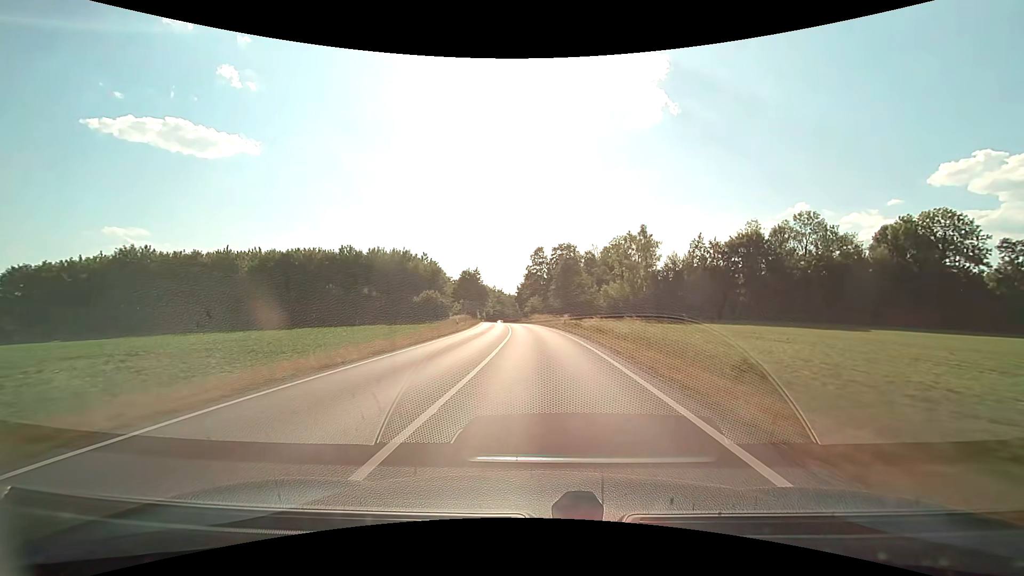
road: secondary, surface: asphalt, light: Day
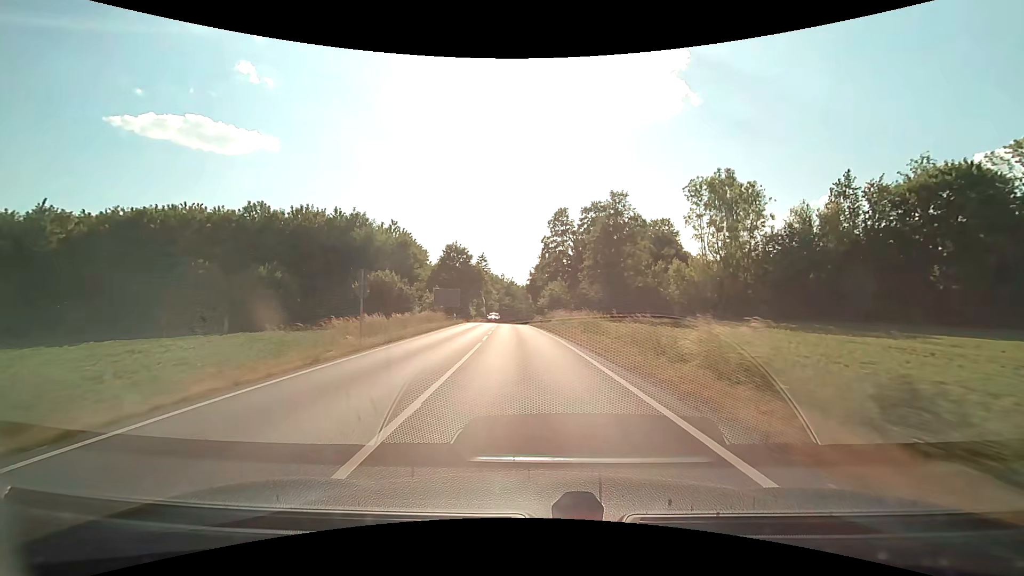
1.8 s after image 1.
(-0.5, +38.9) m; -2°
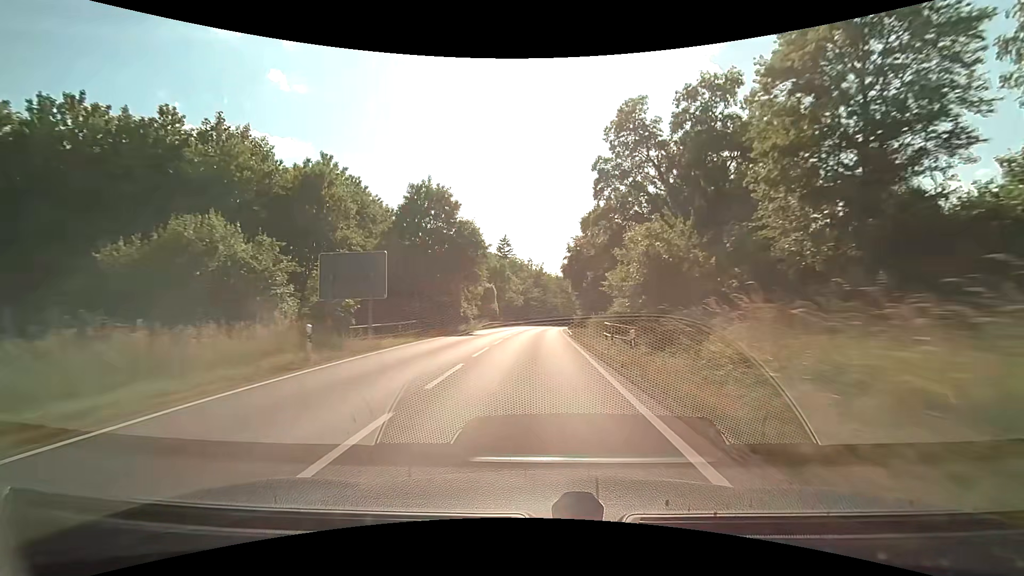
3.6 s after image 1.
(-1.2, +37.7) m; -4°
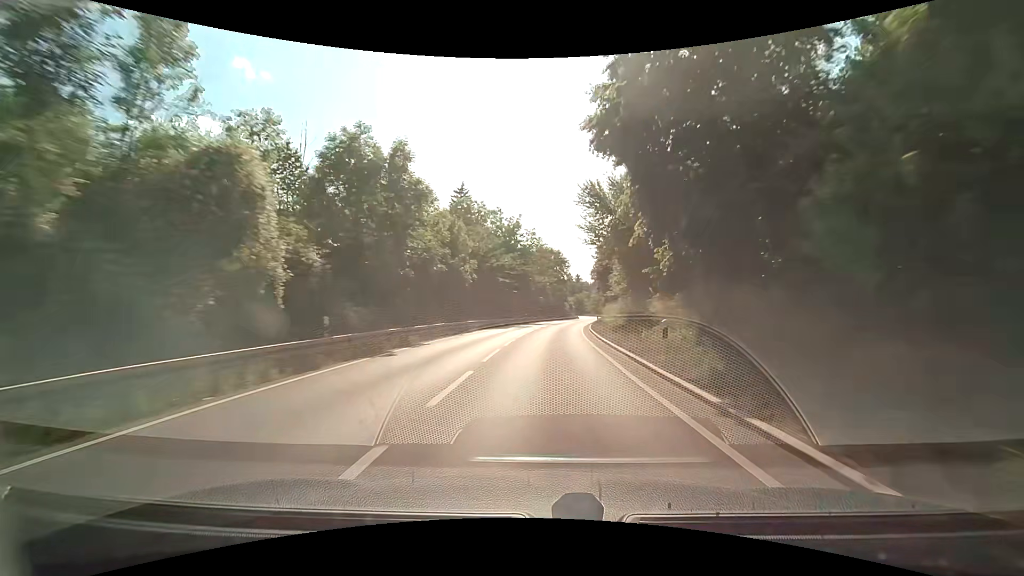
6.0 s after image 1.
(+0.1, +50.1) m; +2°
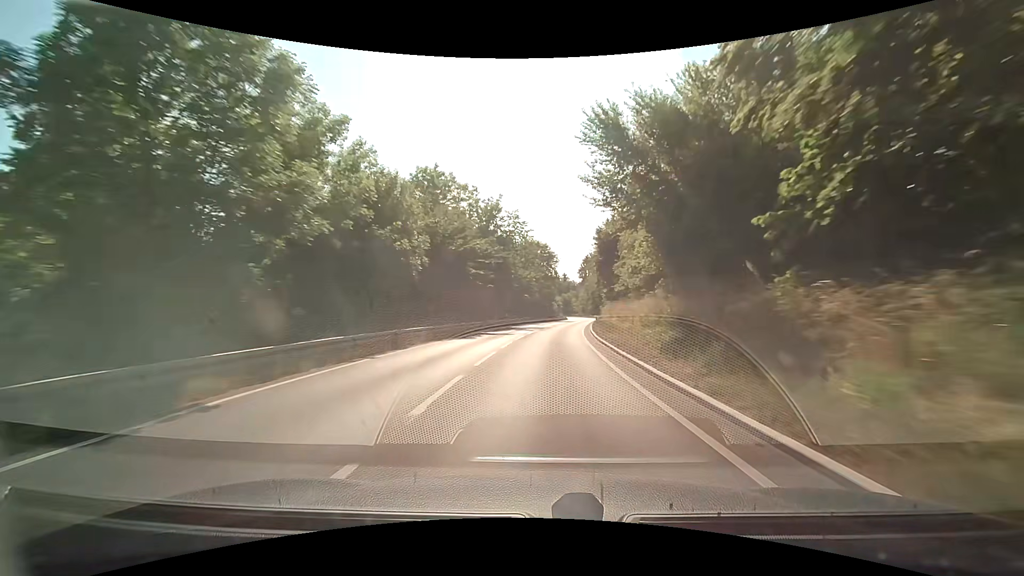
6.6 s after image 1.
(+0.1, +12.7) m; +1°
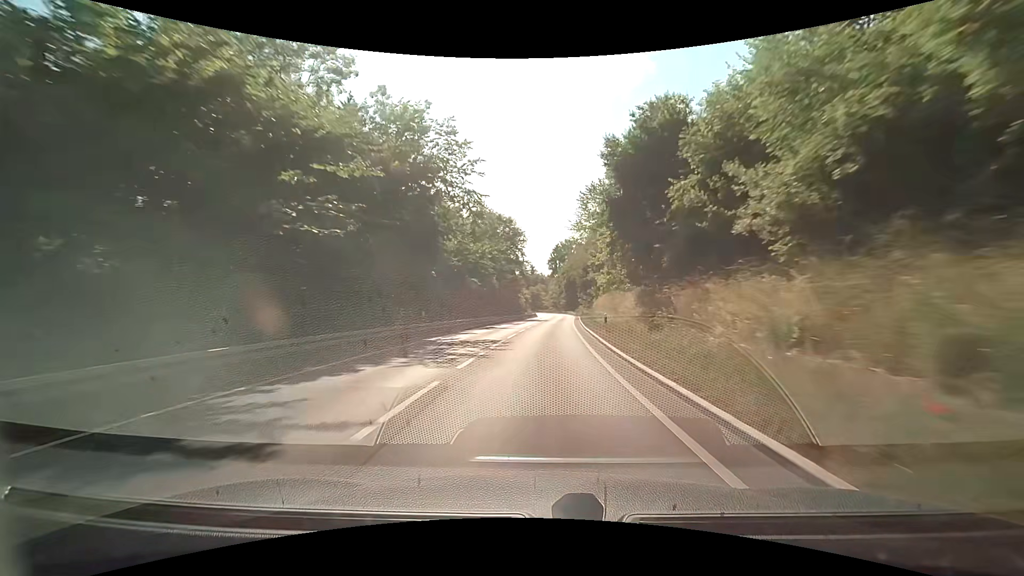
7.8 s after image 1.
(+0.7, +25.4) m; +3°
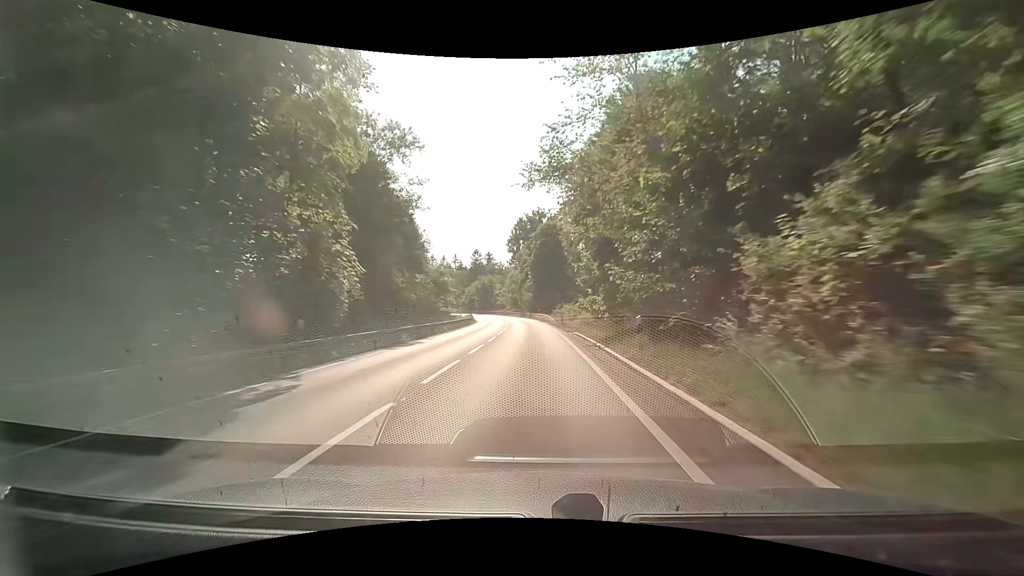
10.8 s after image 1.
(+3.3, +62.6) m; +4°
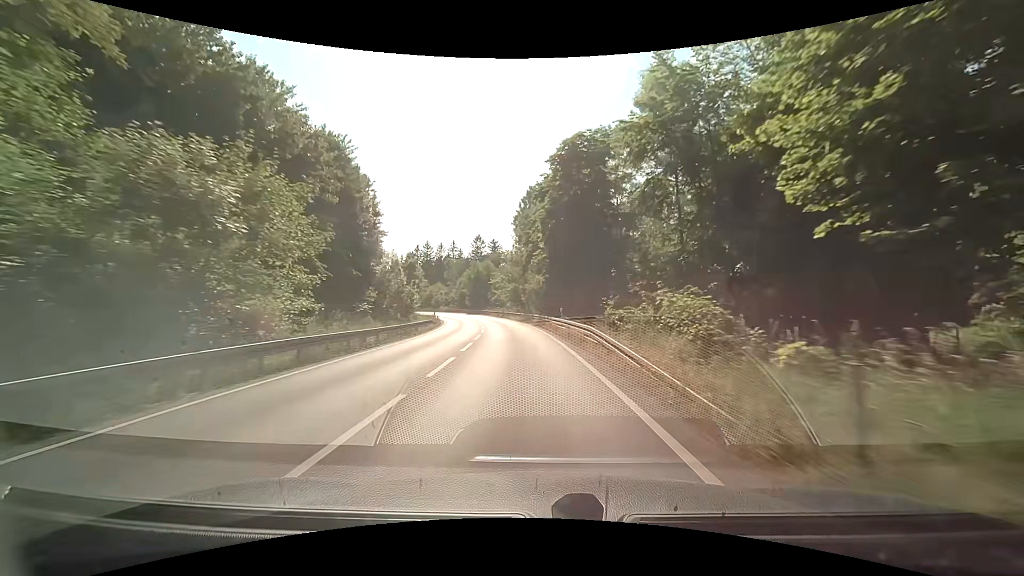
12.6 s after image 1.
(-0.2, +35.9) m; 0°
(0, +10) (-1, +20) (-2, +30) (-3, +40) (-4, +50) (-6, +60) (-8, +69) (-11, +79) (-14, +88) (-18, +98) m
